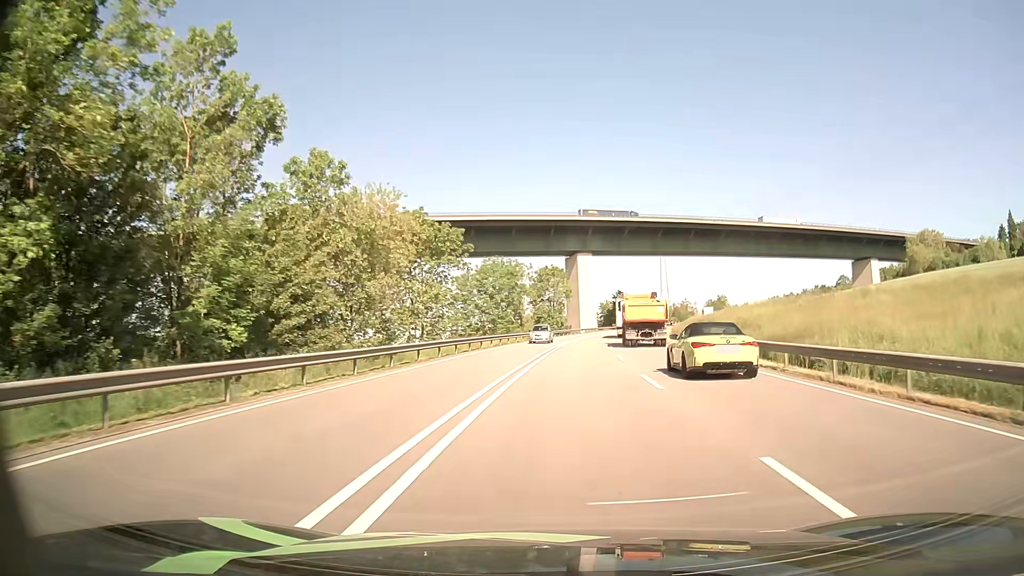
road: primary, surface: asphalt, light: Day
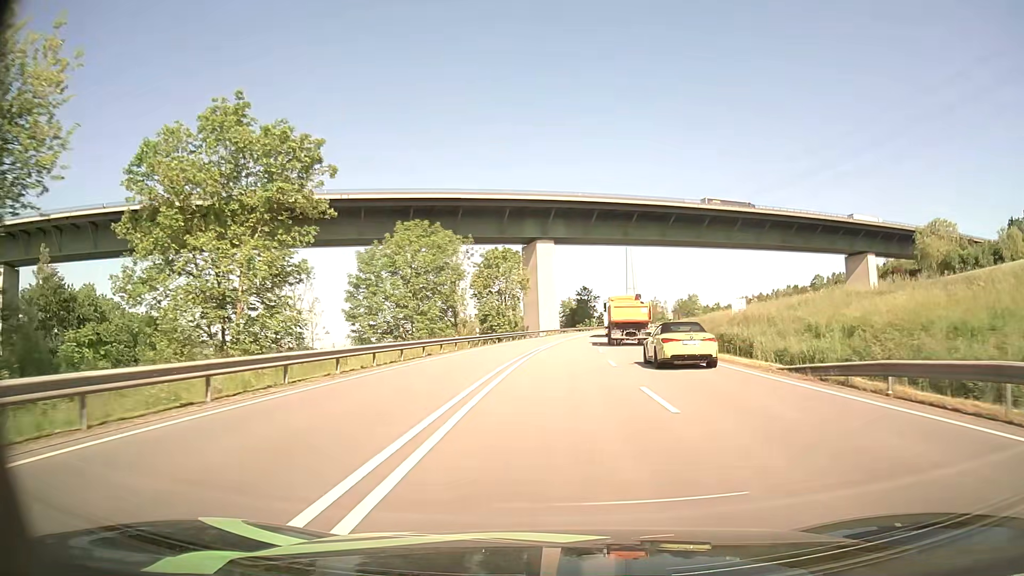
(+0.9, +28.2) m; +3°
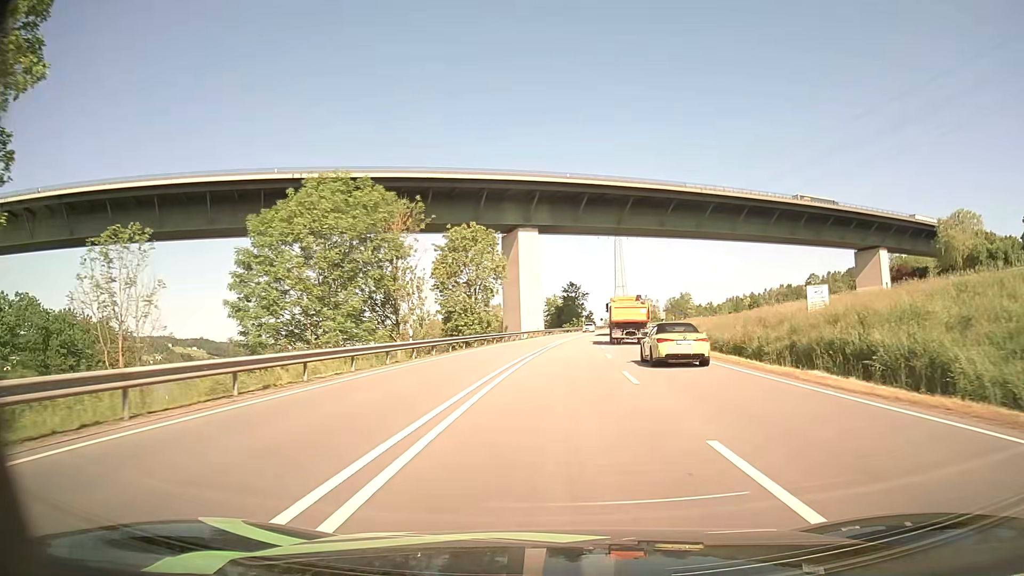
(+0.3, +18.7) m; +1°
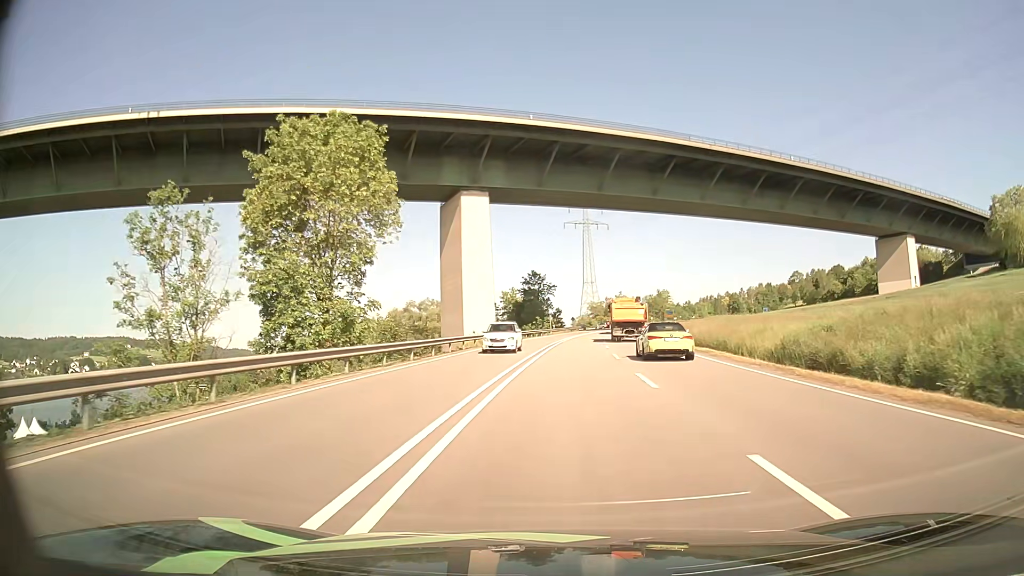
(+1.0, +37.2) m; +3°
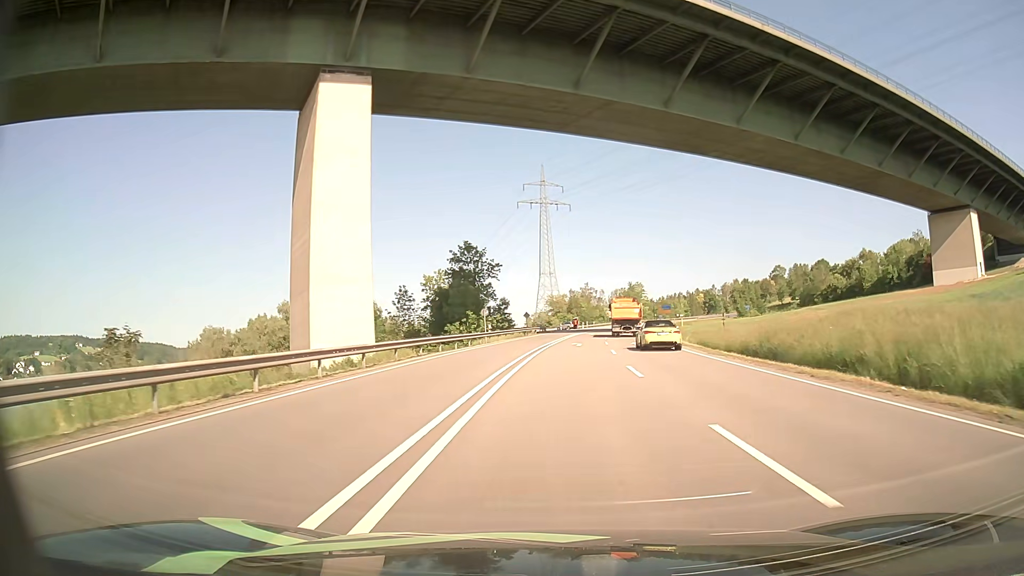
(+1.7, +45.9) m; +4°
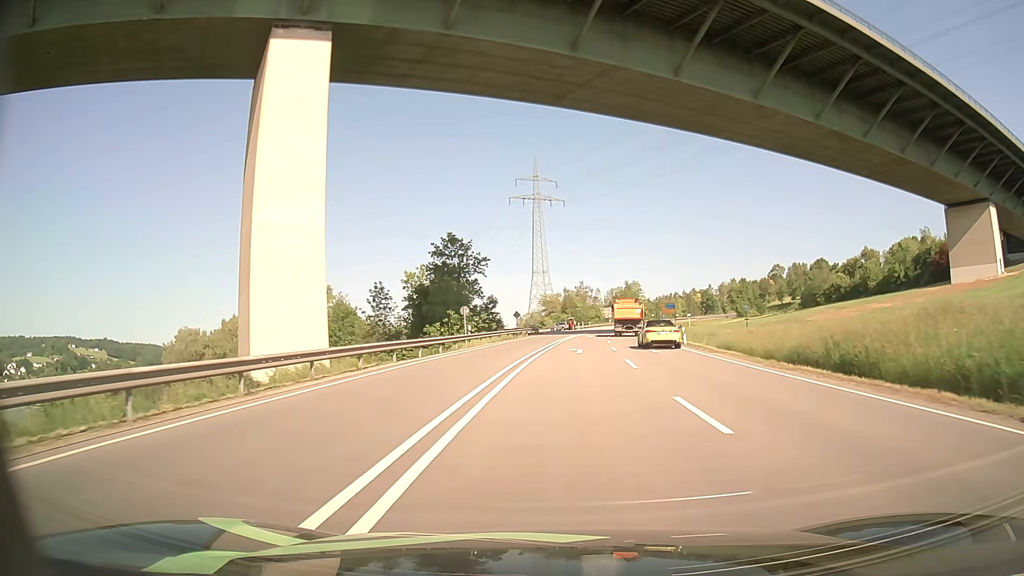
(0.0, +8.7) m; 0°
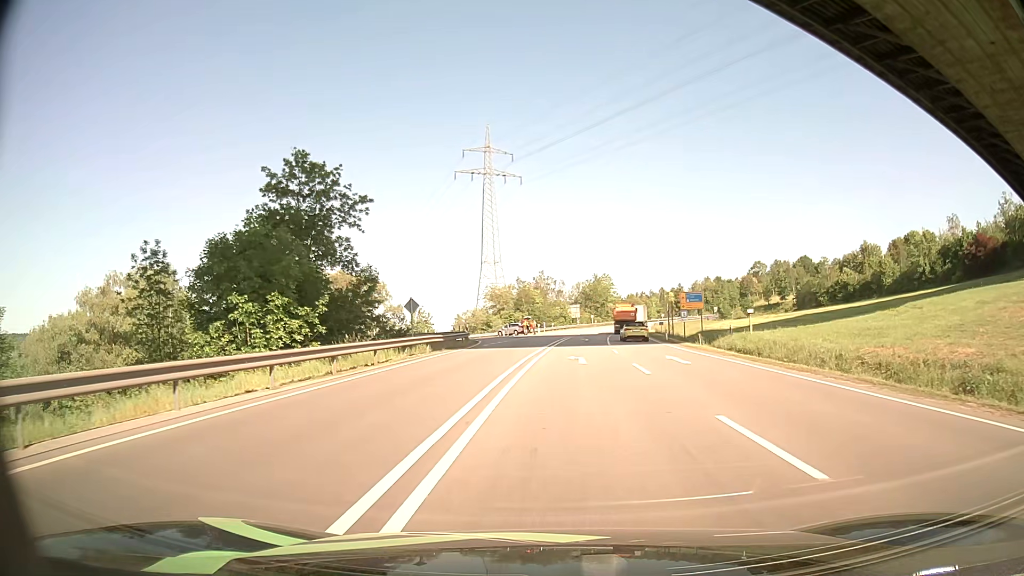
(+1.2, +38.4) m; +4°
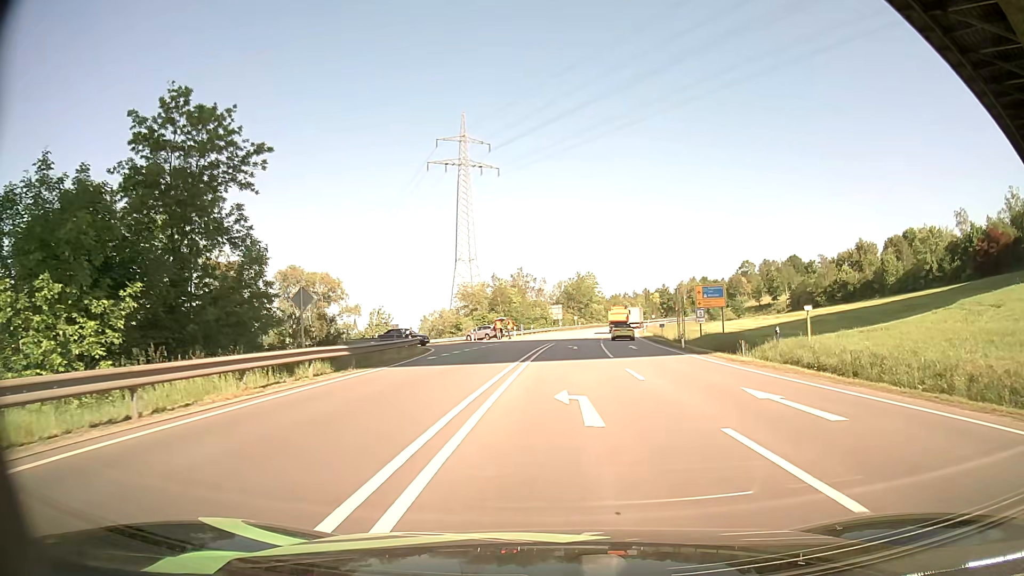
(+0.2, +12.9) m; +2°
